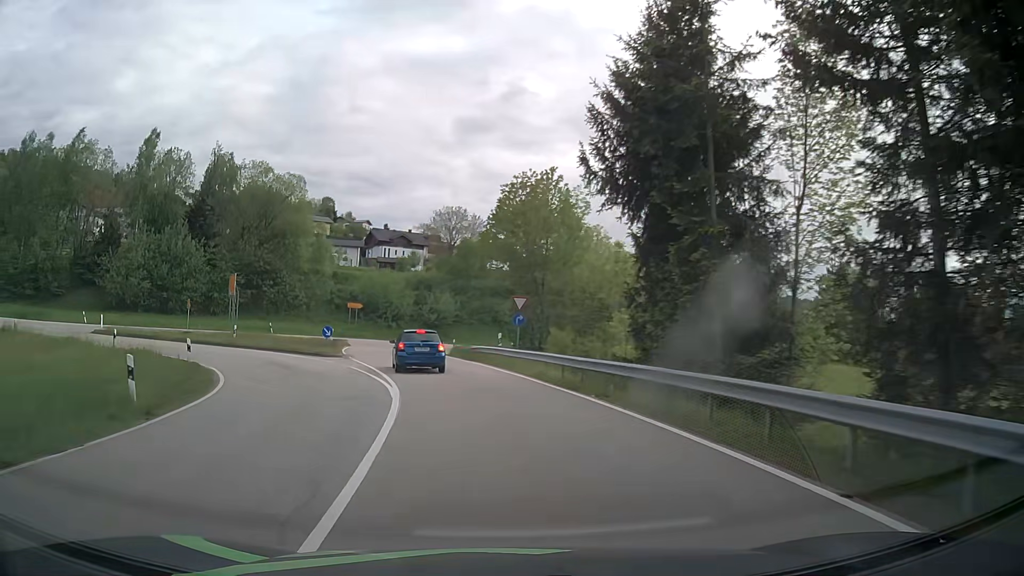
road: secondary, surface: asphalt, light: Day
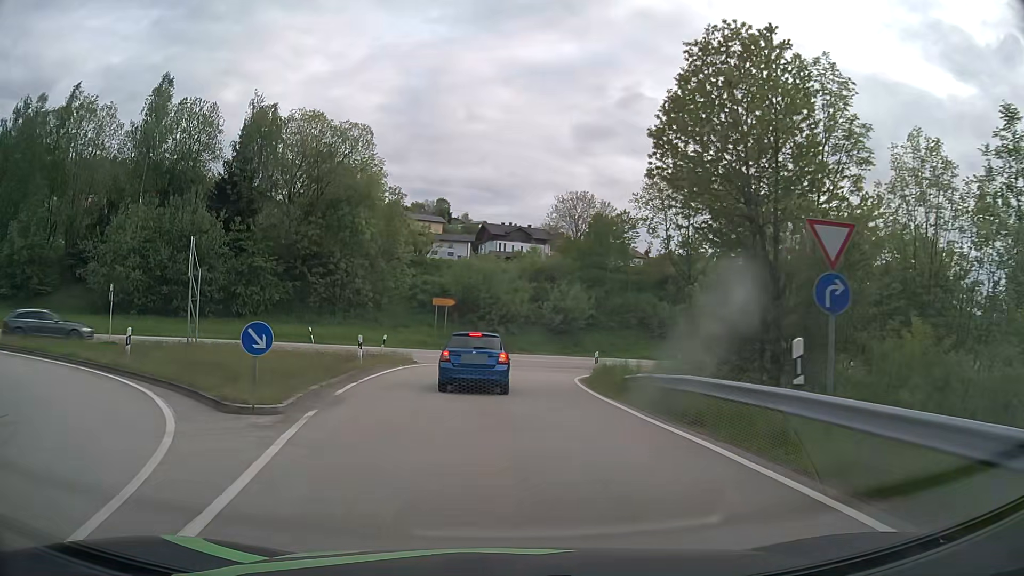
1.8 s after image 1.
(-2.2, +21.4) m; -11°
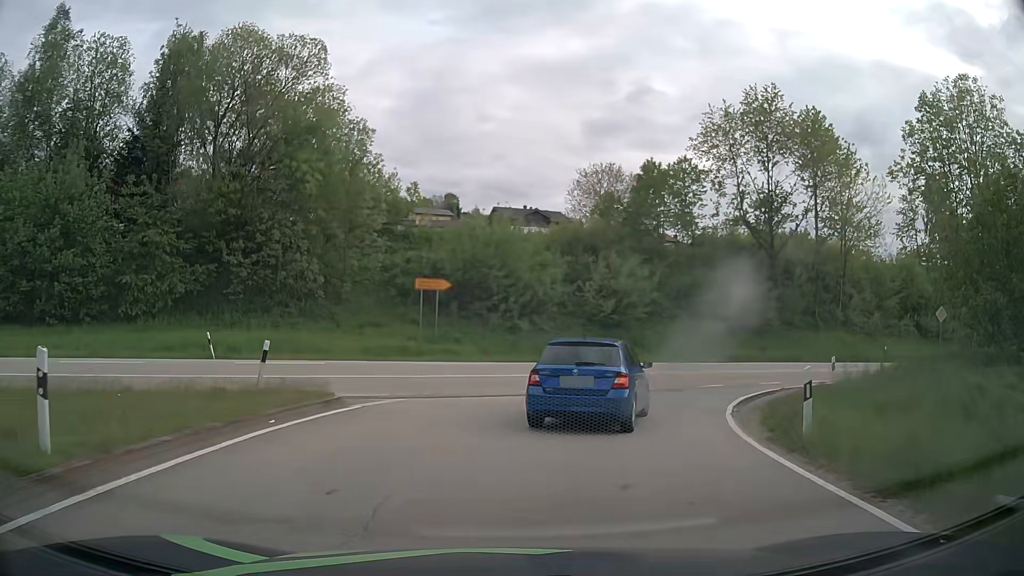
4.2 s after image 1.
(-0.5, +16.8) m; -2°
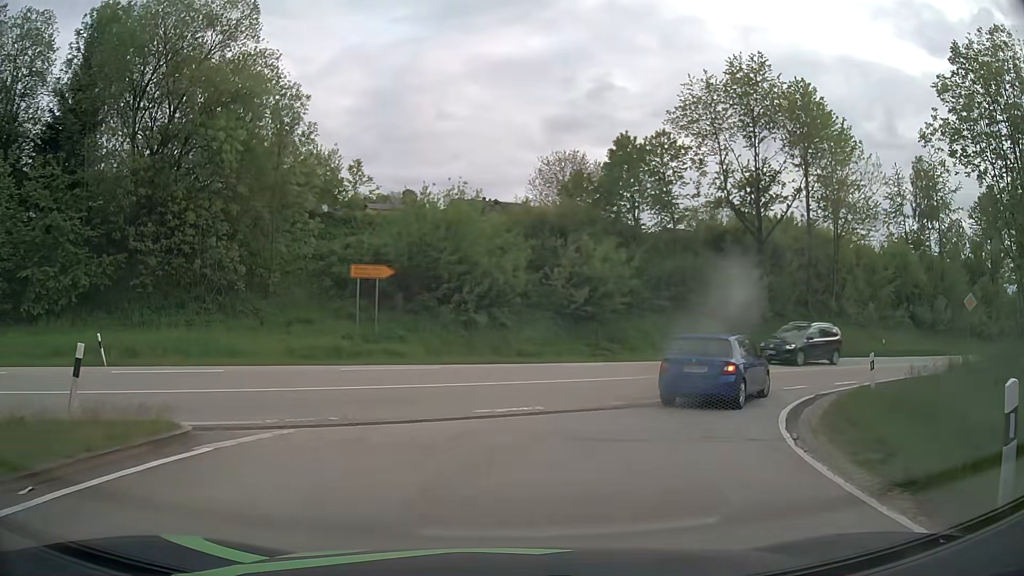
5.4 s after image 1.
(+0.1, +5.1) m; +5°
(+1, +10) (+6, +19) (+13, +25) (+21, +31) (+30, +36) (+38, +42) (+47, +47) (+55, +52) (+64, +57) (+73, +62) m
